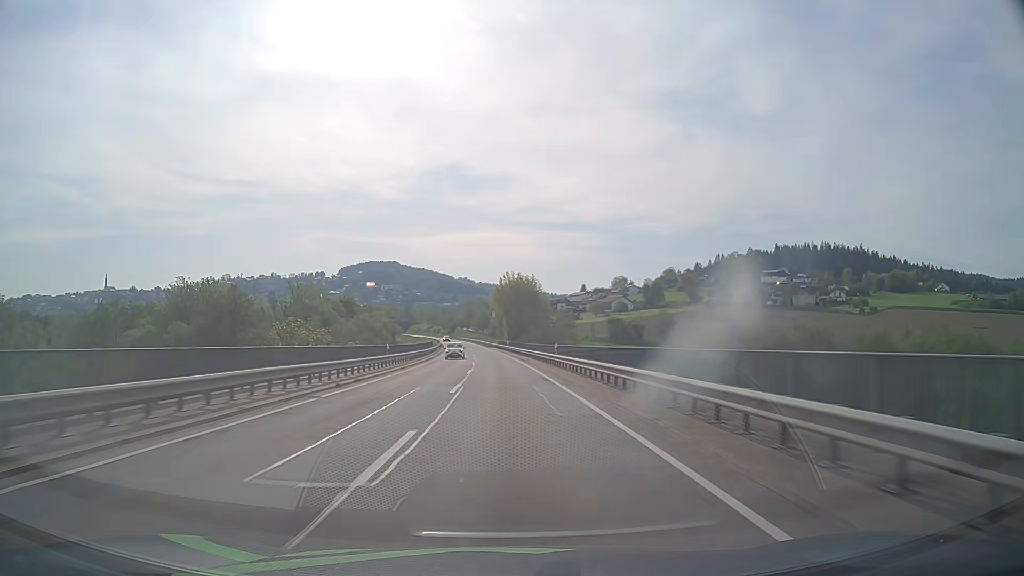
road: secondary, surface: asphalt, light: Day
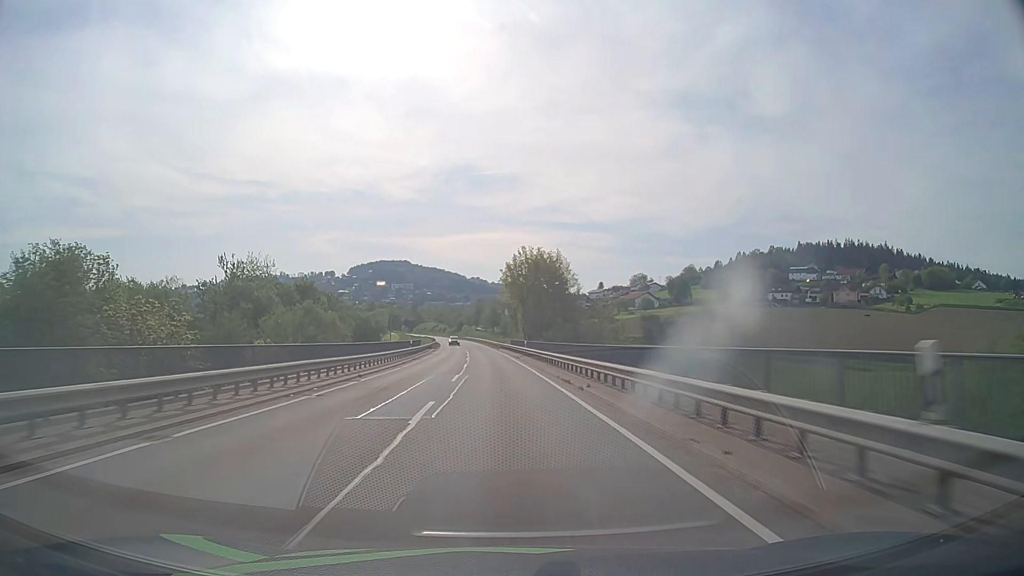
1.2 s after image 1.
(-0.4, +31.4) m; -1°
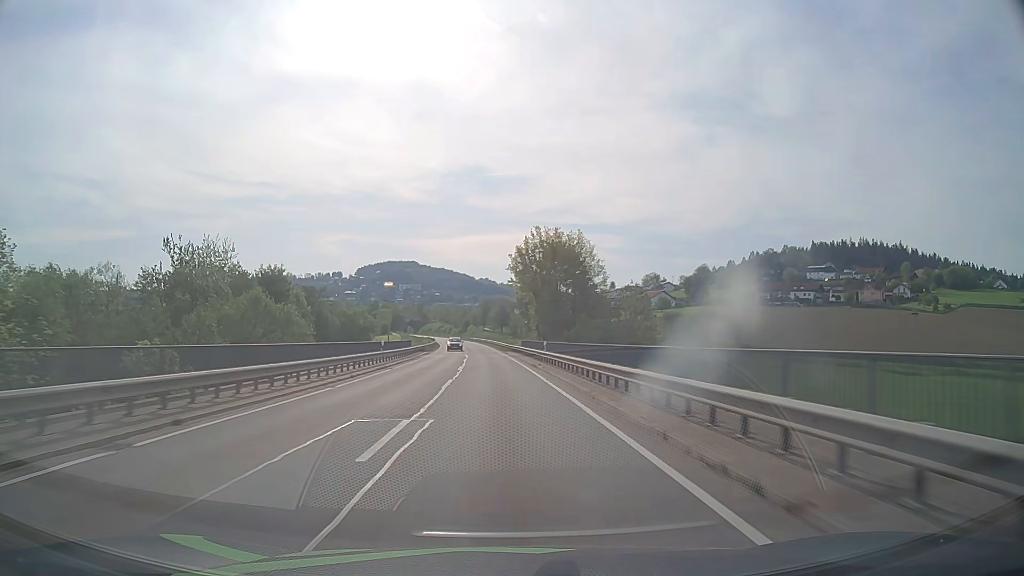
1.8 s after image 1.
(-0.1, +15.7) m; -1°
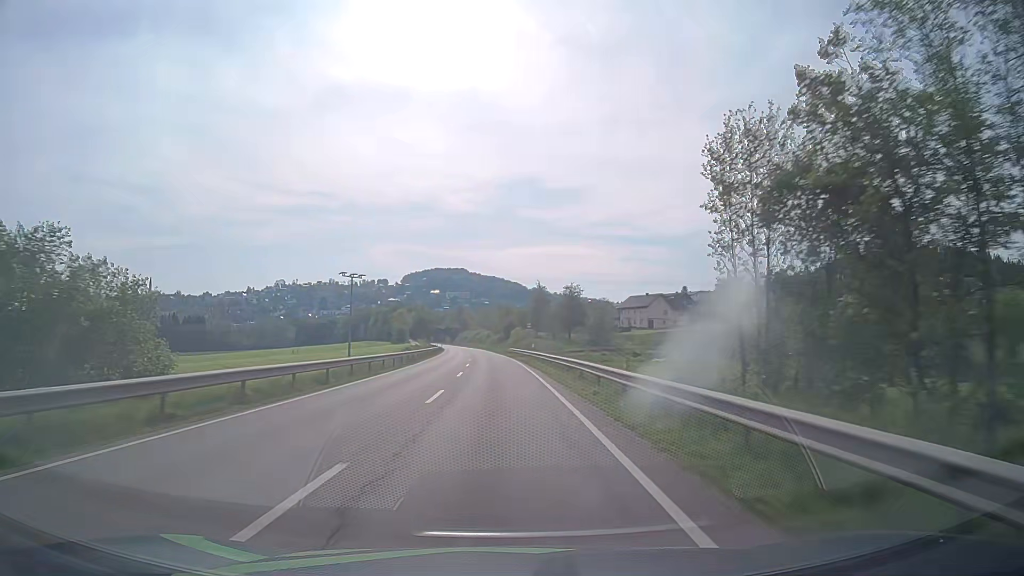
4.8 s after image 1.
(-2.7, +78.4) m; -4°
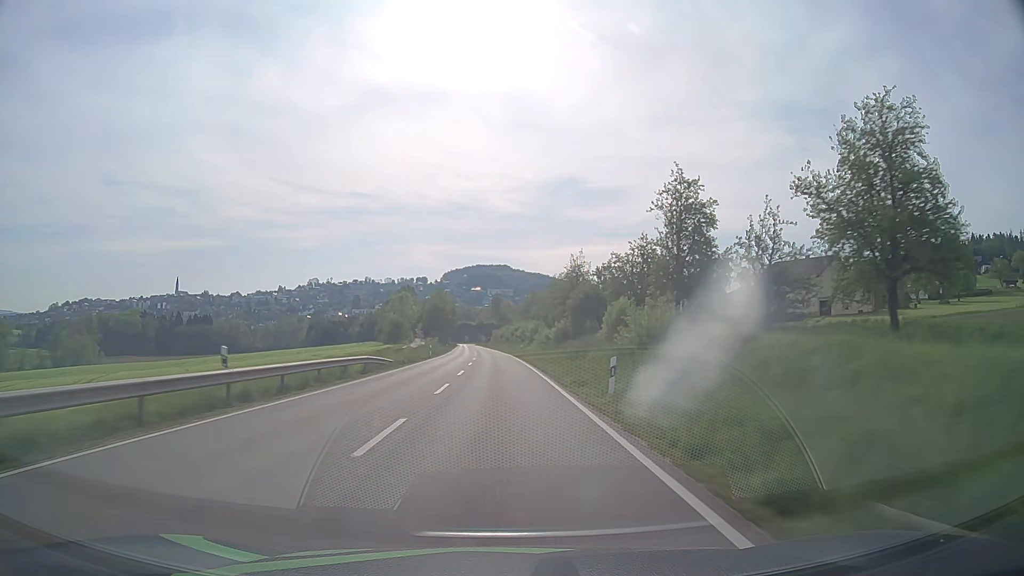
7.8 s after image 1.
(-2.4, +77.5) m; -4°
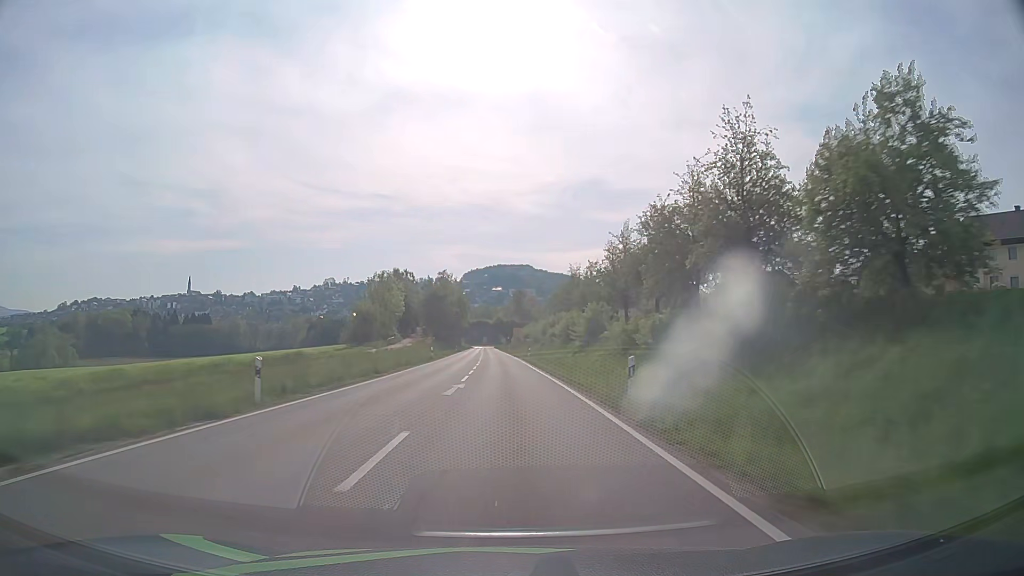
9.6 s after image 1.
(-0.8, +46.1) m; -2°
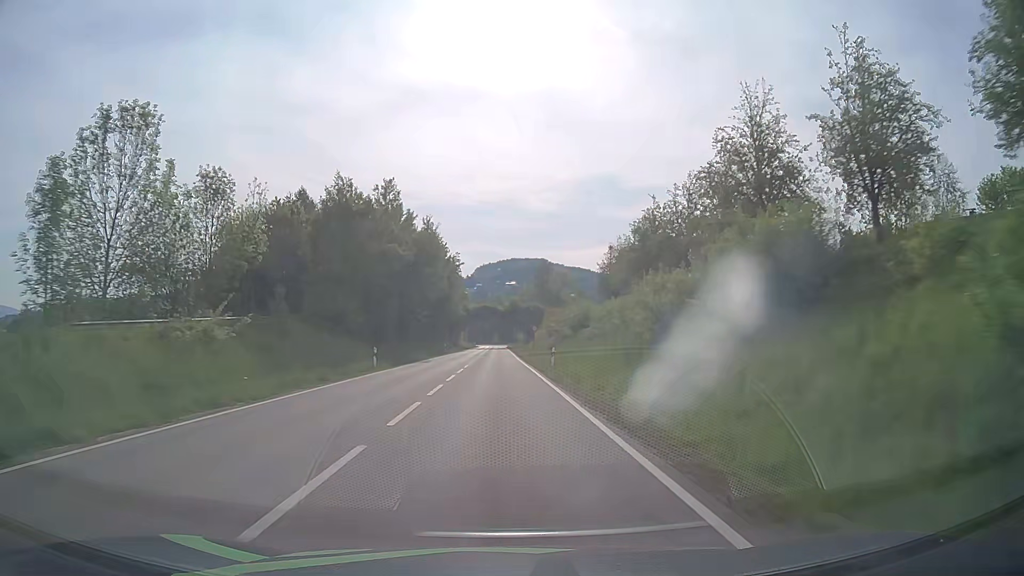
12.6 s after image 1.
(-0.7, +74.2) m; -1°
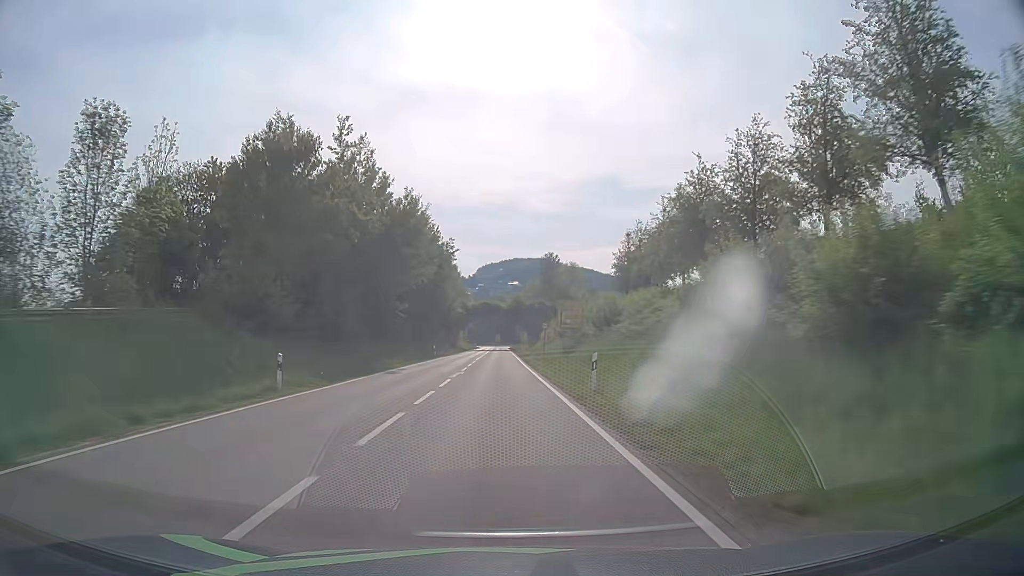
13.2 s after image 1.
(0.0, +14.0) m; 0°
(0, +10) (0, +20) (0, +30) (0, +40) (0, +50) (-1, +60) (-1, +70) (-1, +80) (-1, +90) (-1, +100) m
